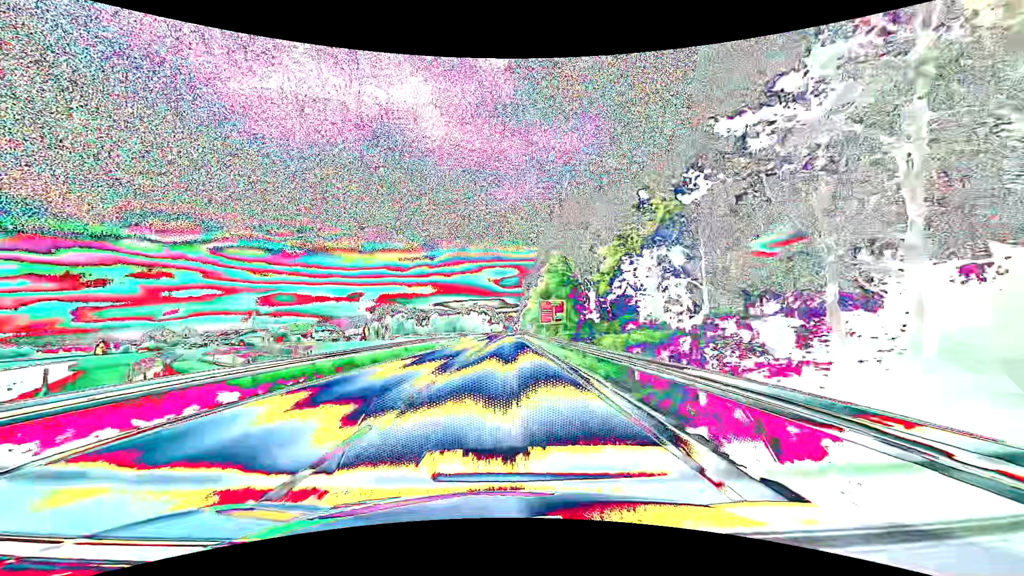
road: primary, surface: asphalt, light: Day
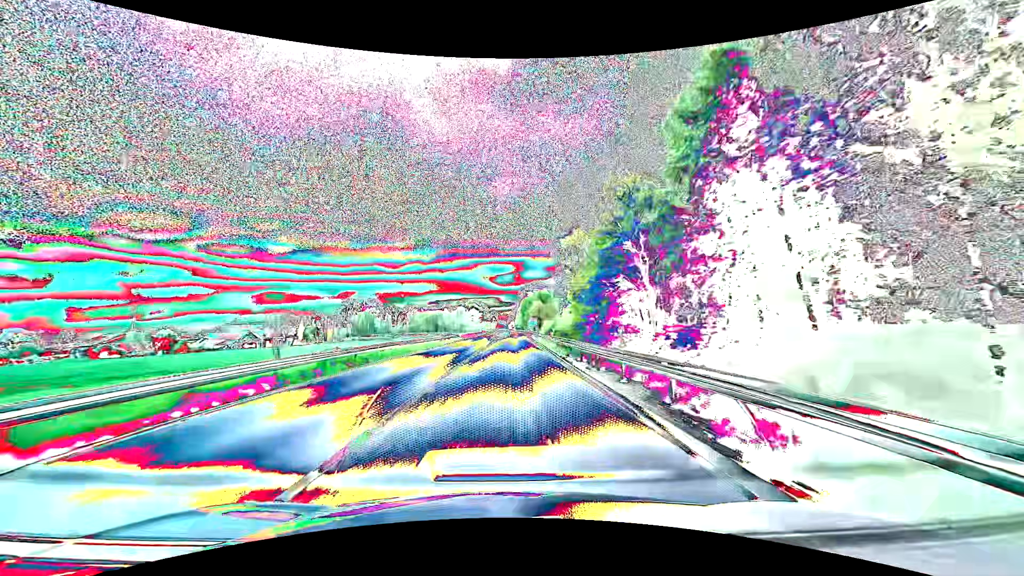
(+0.4, +78.9) m; 0°
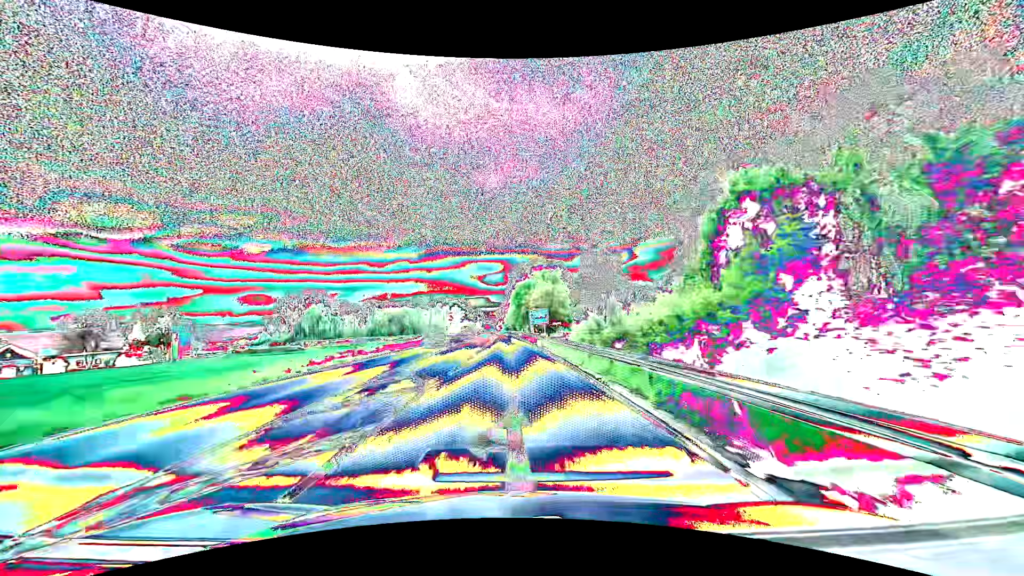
(+1.3, +79.0) m; +2°
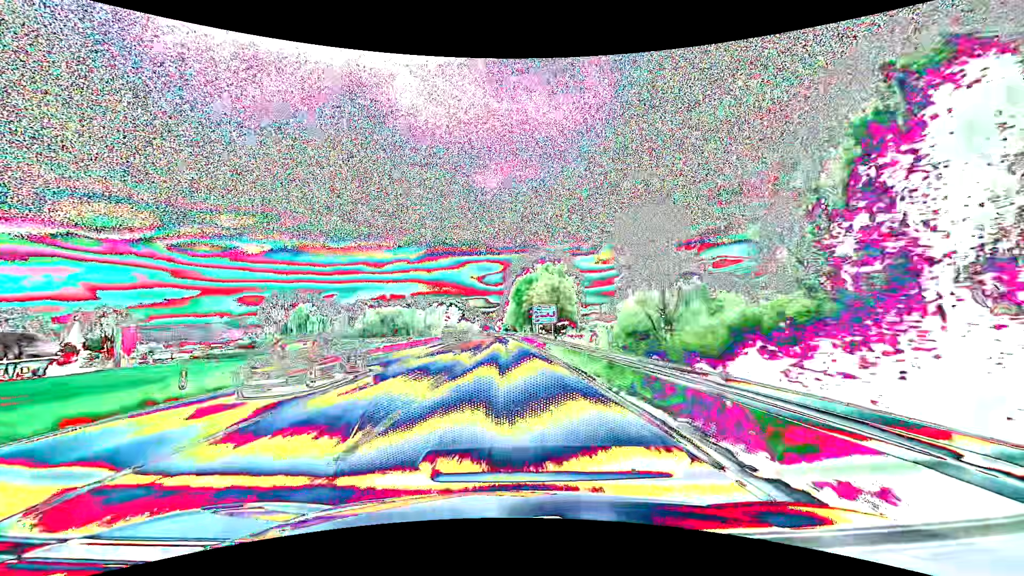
(-0.1, +15.8) m; 0°
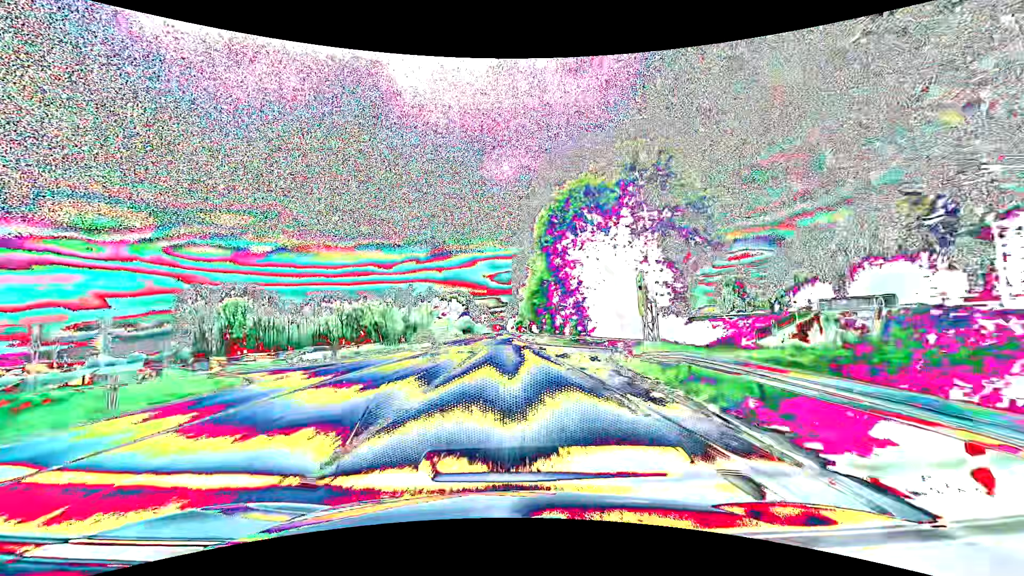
(-0.9, +79.1) m; -1°
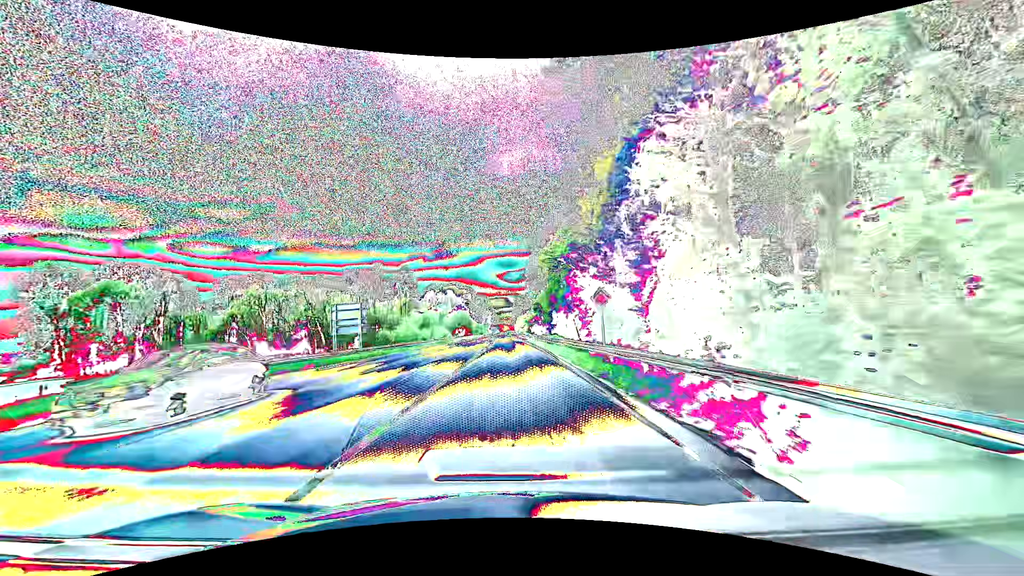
(-0.5, +63.4) m; -1°
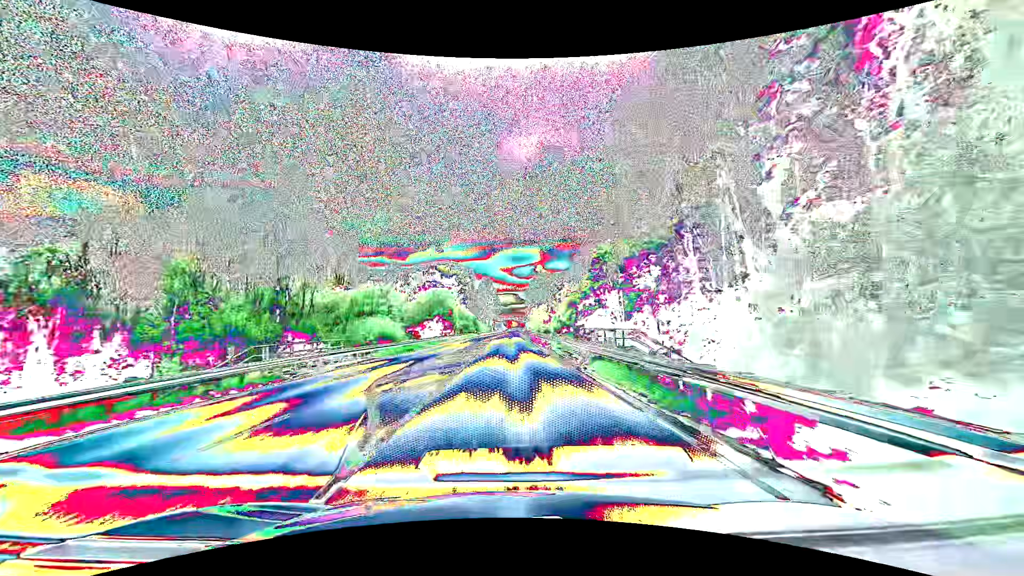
(-1.0, +79.3) m; -1°
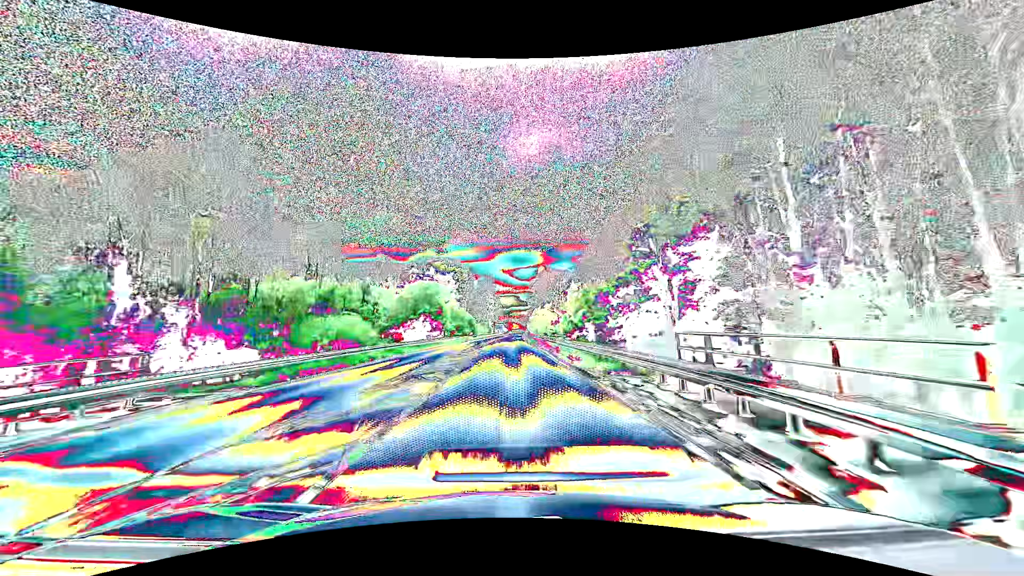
(0.0, +15.9) m; 0°
(0, +10) (0, +20) (0, +30) (0, +40) (0, +50) (0, +60) (0, +70) (0, +80) (+1, +90) (+1, +100) m
